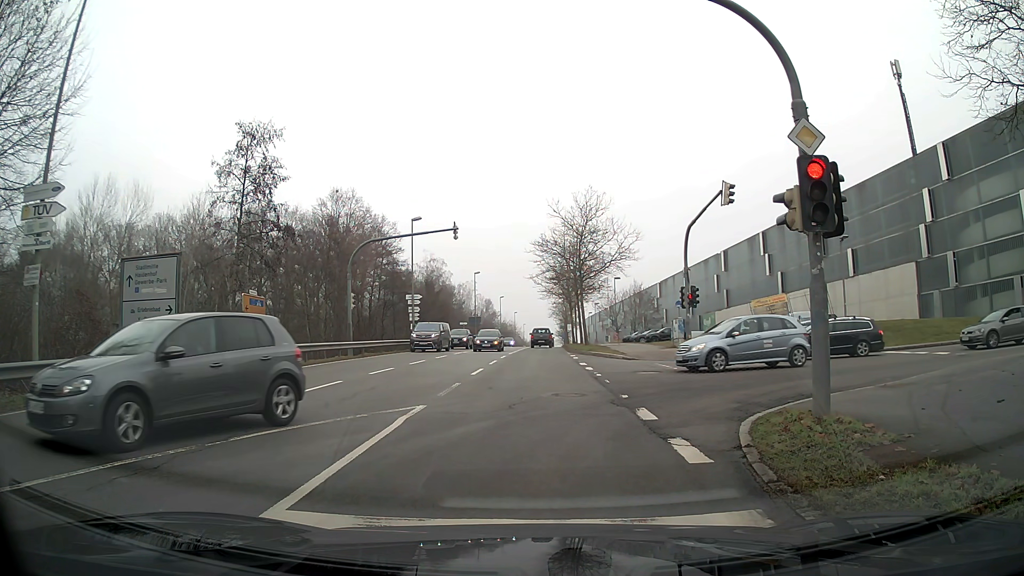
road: secondary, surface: asphalt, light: Day
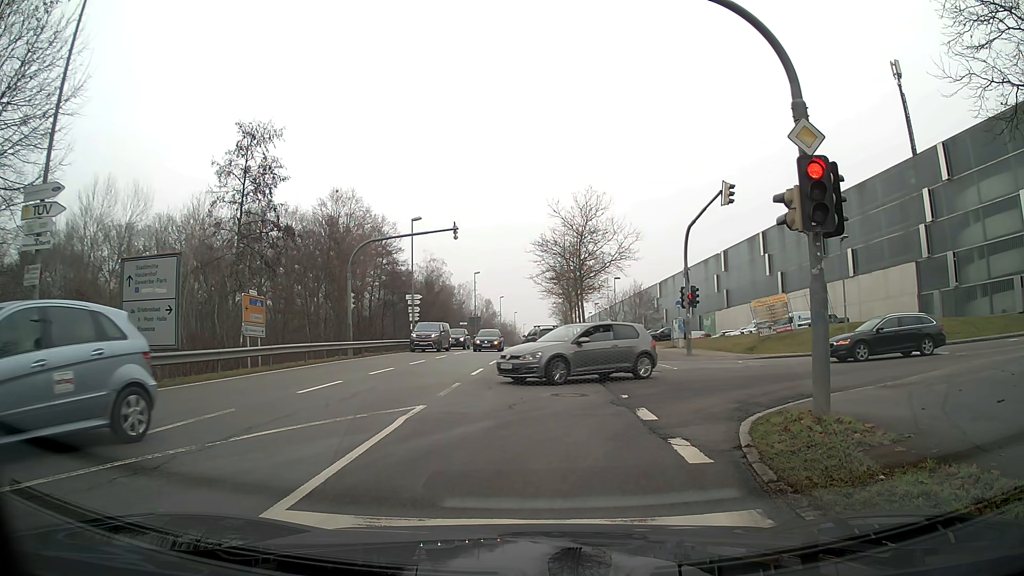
(0.0, 0.0) m; 0°
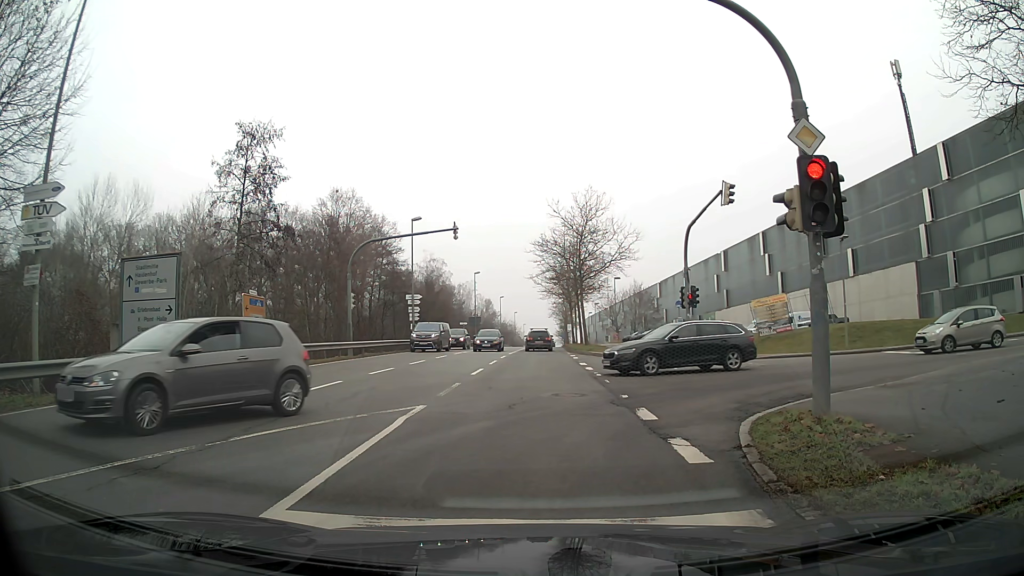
(0.0, 0.0) m; 0°
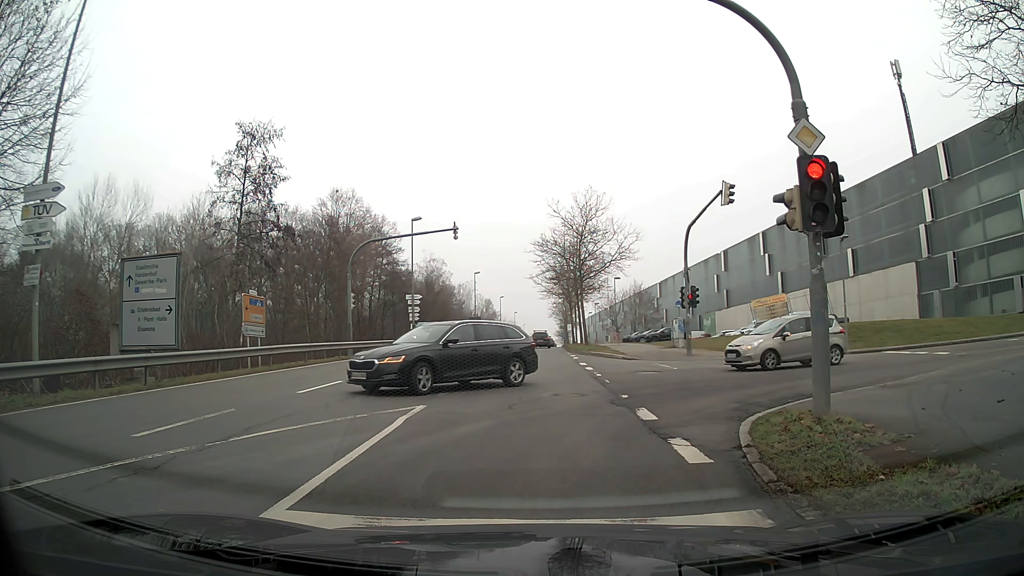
(0.0, 0.0) m; 0°
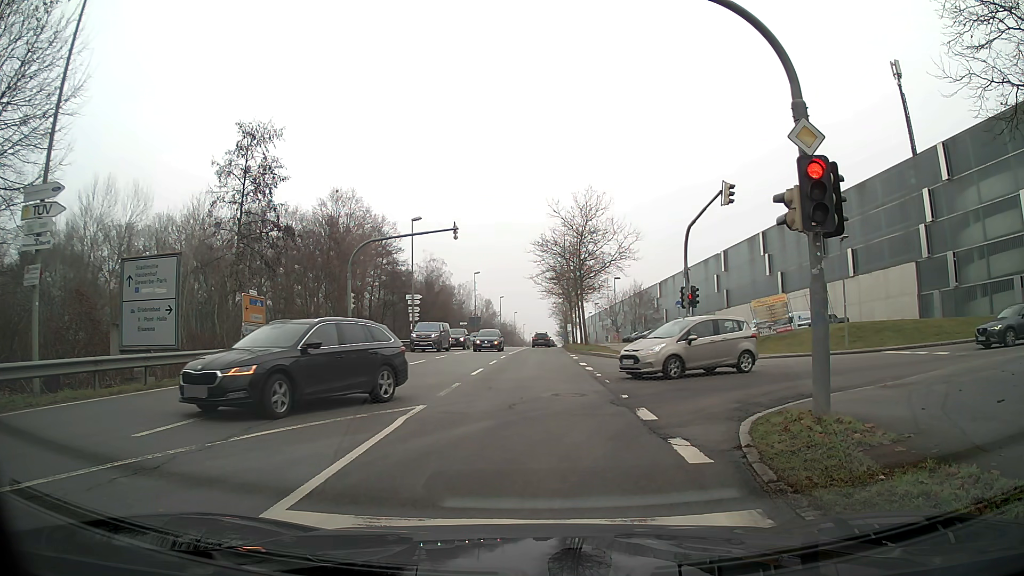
(0.0, 0.0) m; 0°
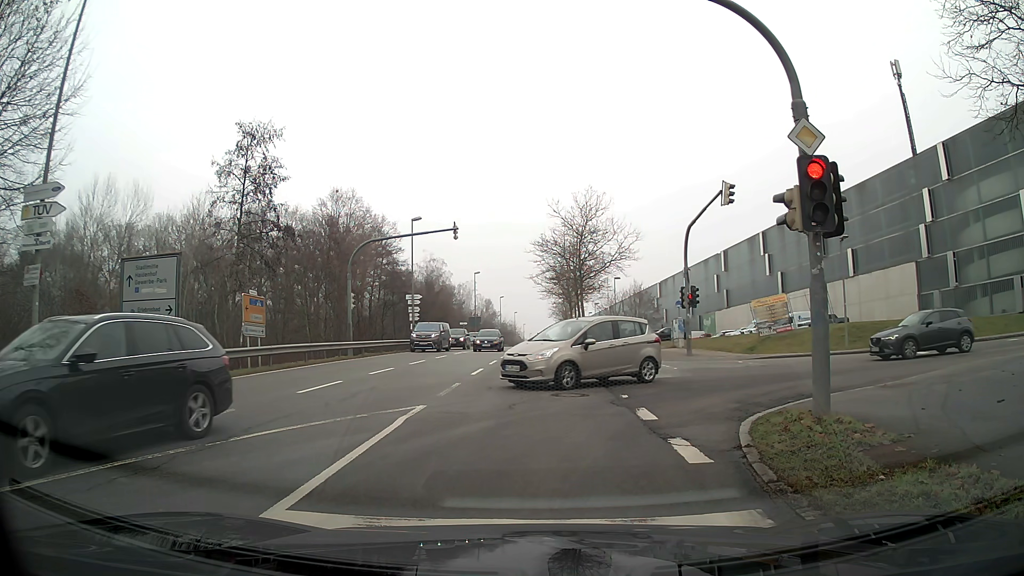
(0.0, 0.0) m; 0°
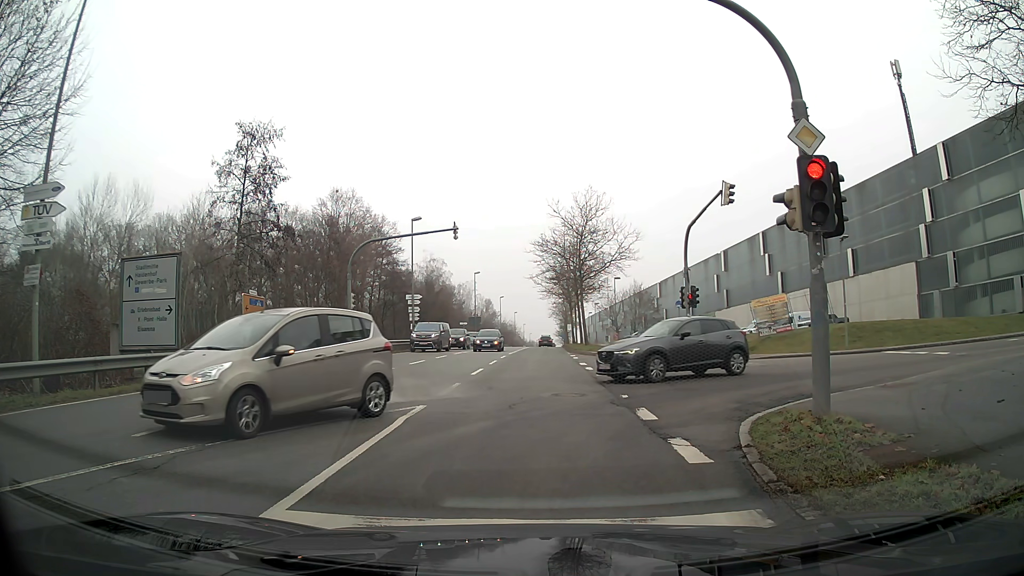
(0.0, 0.0) m; 0°
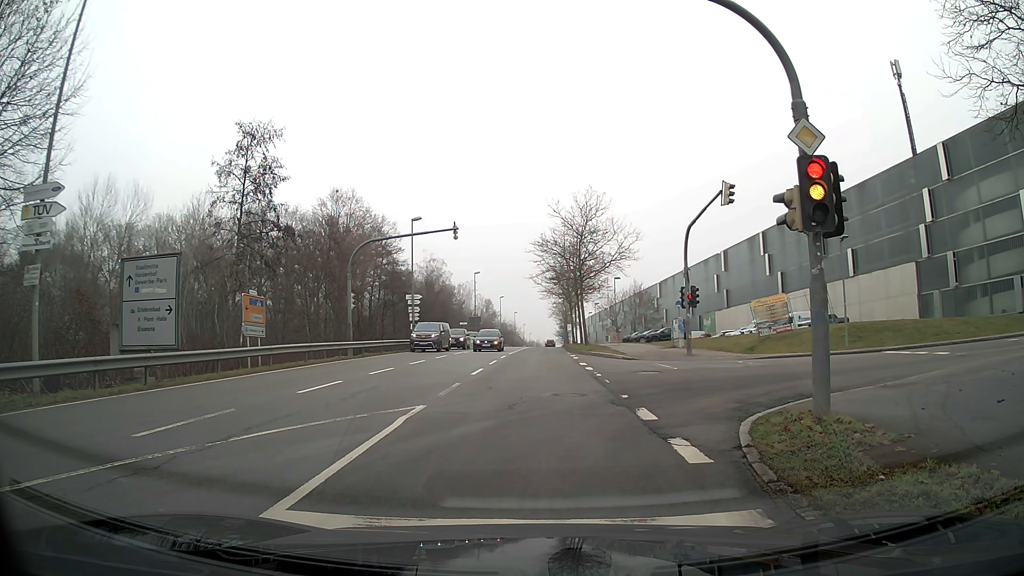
(0.0, 0.0) m; 0°
(+1, +10) (+8, +16) (+18, +17) (+28, +16) (+38, +15) (+48, +15) (+58, +16) (+68, +16) (+78, +16) (+88, +16) m
